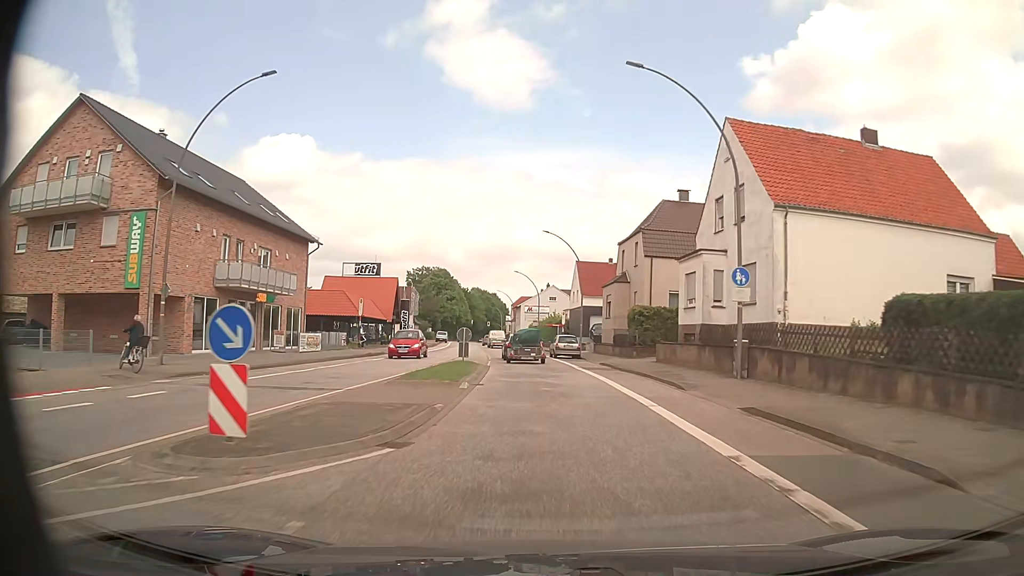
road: primary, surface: asphalt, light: Day
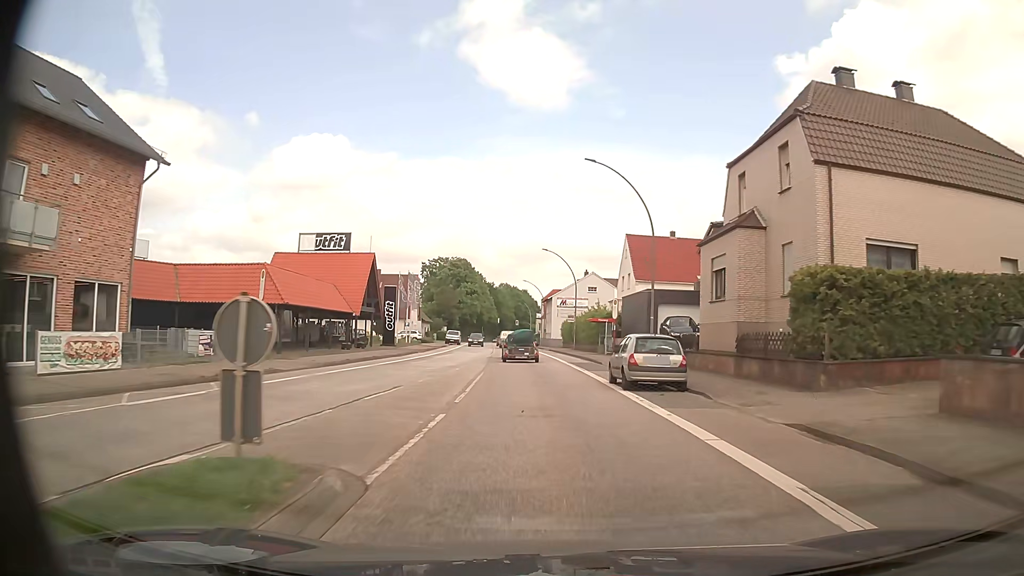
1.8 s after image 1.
(-0.6, +23.5) m; -3°
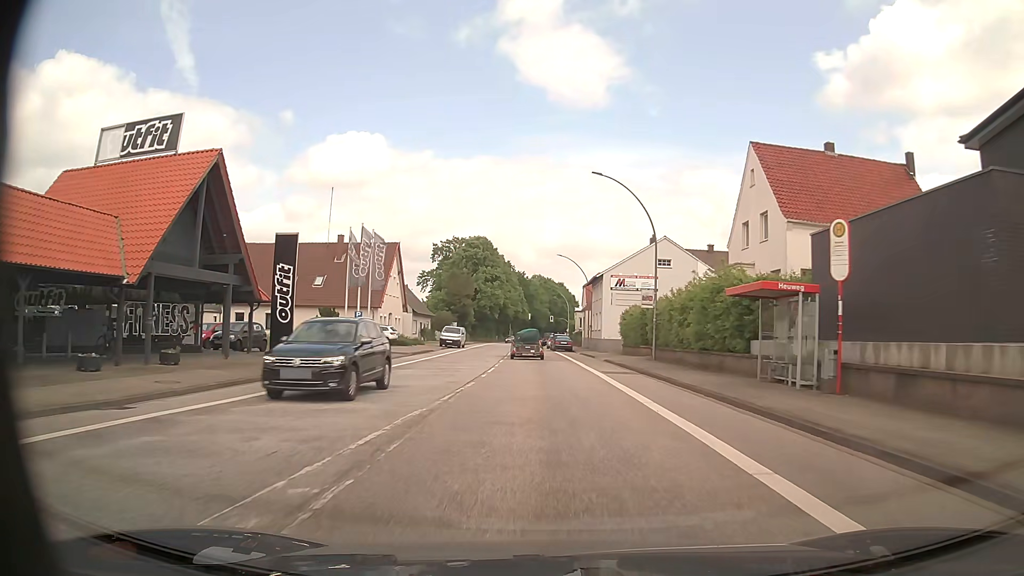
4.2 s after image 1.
(-0.8, +31.6) m; -3°
